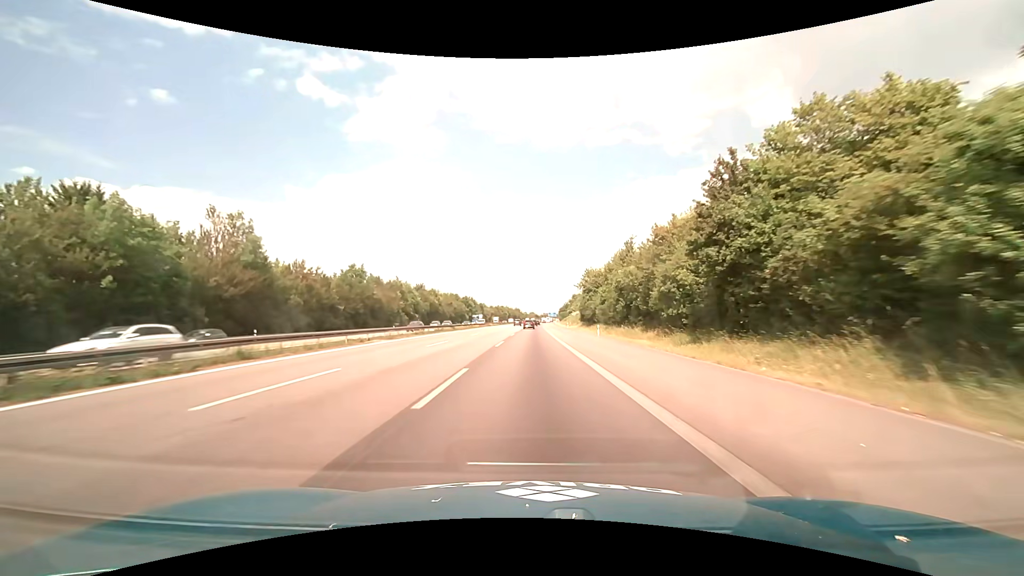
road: motorway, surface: asphalt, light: Day
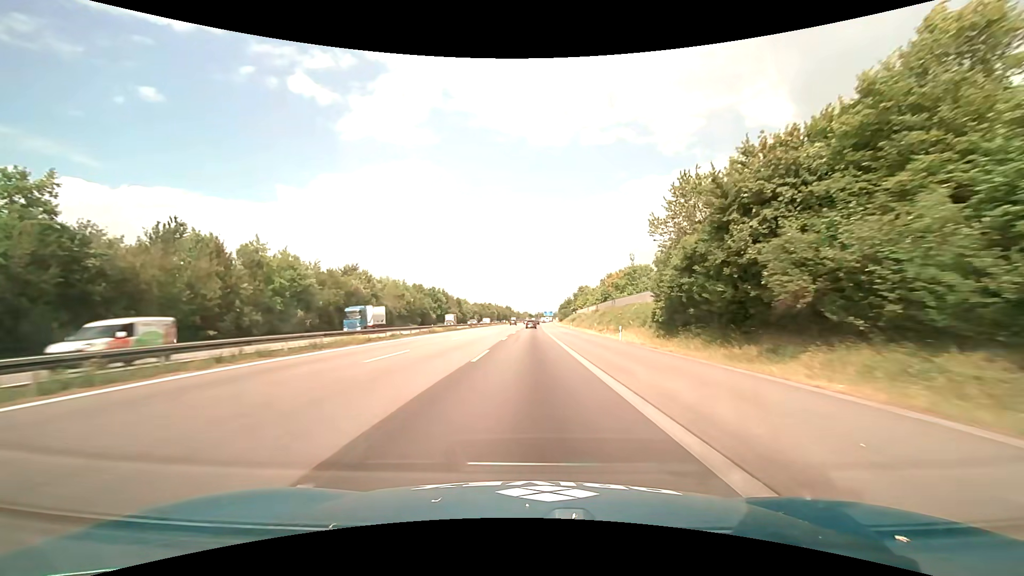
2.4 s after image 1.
(+0.5, +63.2) m; +1°
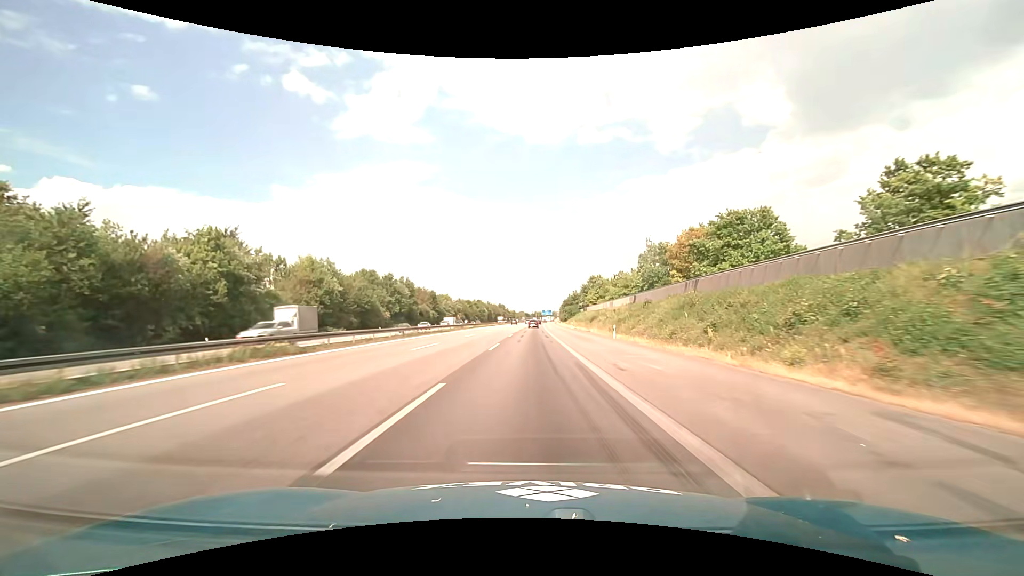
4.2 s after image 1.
(+0.1, +47.4) m; 0°
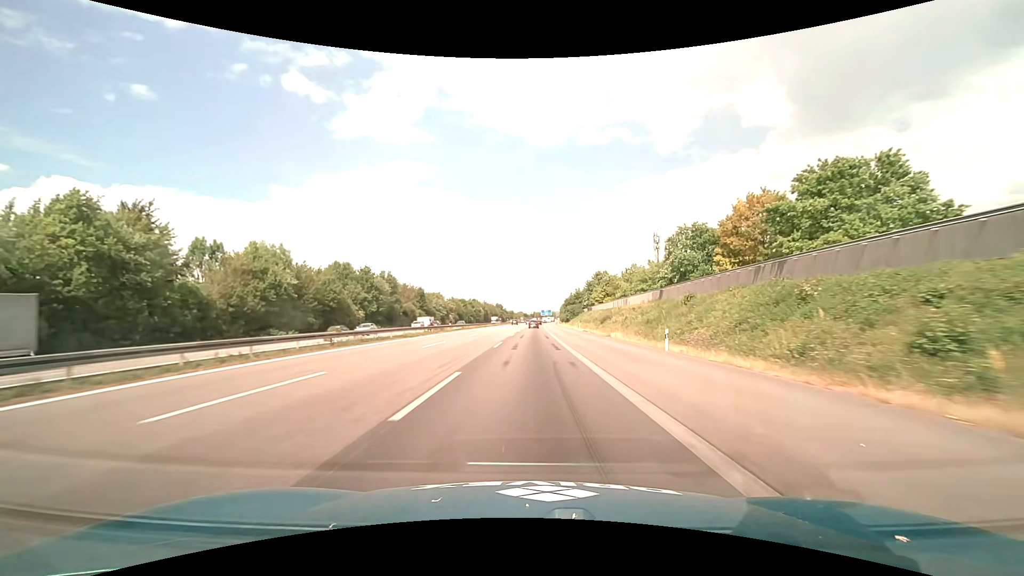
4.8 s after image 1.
(0.0, +15.8) m; 0°
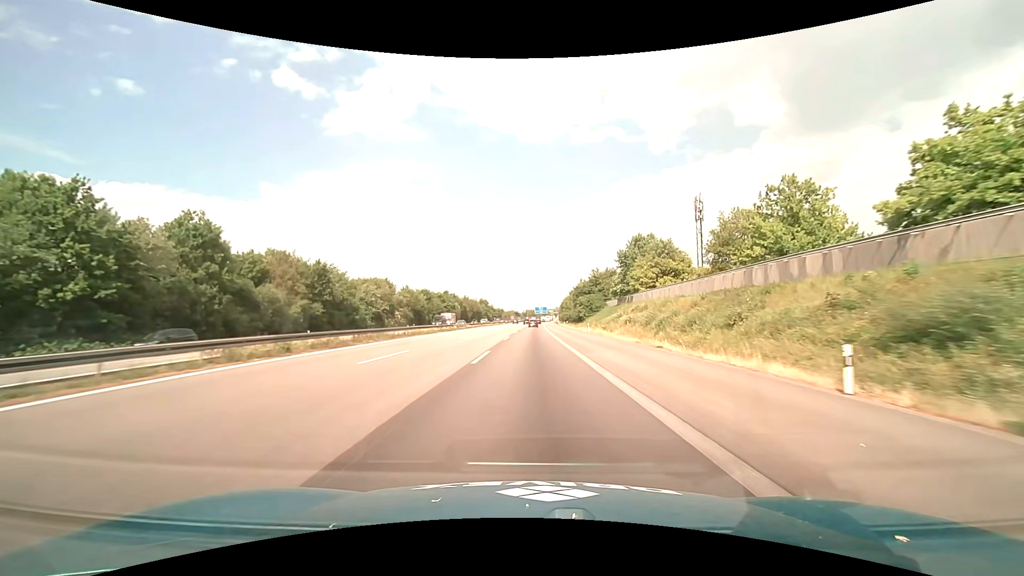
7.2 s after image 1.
(+0.5, +63.2) m; +1°
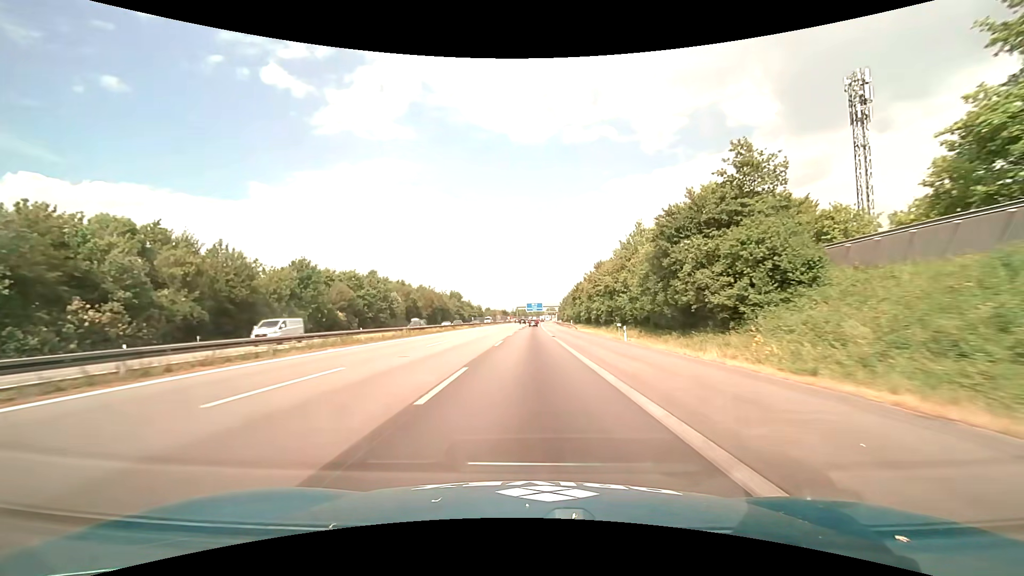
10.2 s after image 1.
(+0.6, +79.0) m; +1°
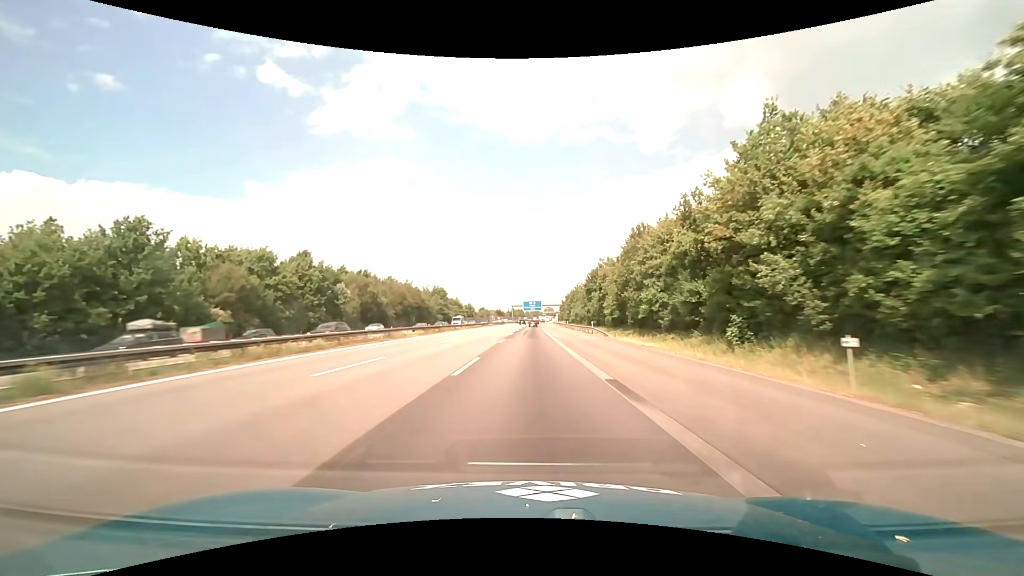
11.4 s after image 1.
(+0.1, +31.6) m; +1°
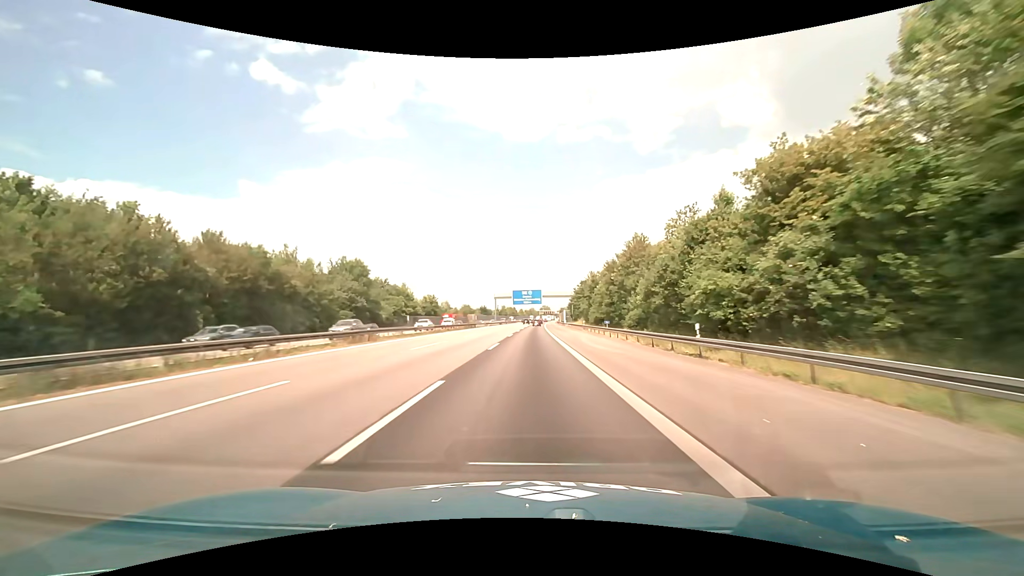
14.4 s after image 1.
(+0.4, +79.0) m; +1°
(0, +10) (0, +20) (0, +30) (0, +40) (0, +50) (0, +60) (0, +70) (0, +80) (+1, +90) (+1, +100) m
